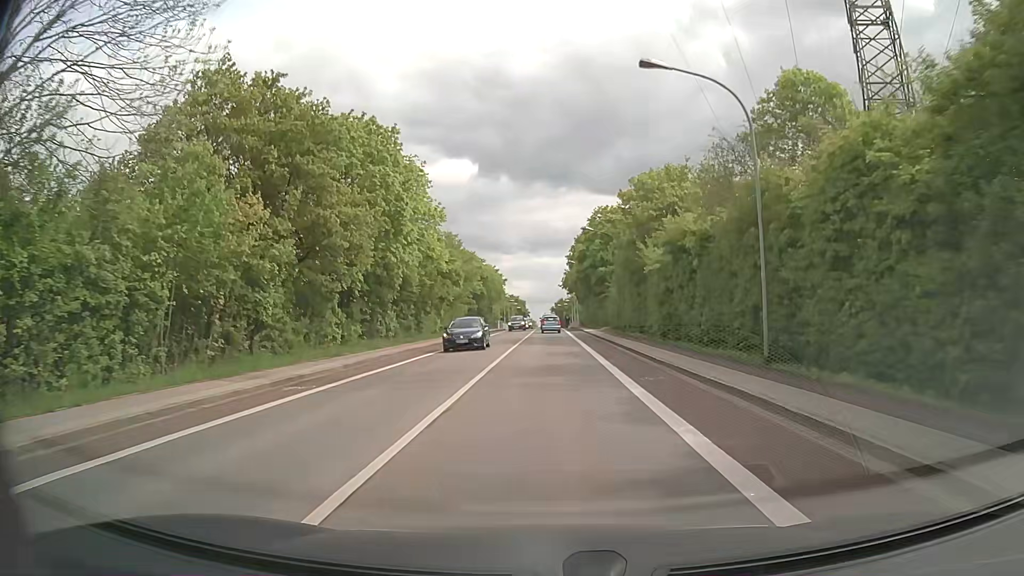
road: tertiary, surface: asphalt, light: Day
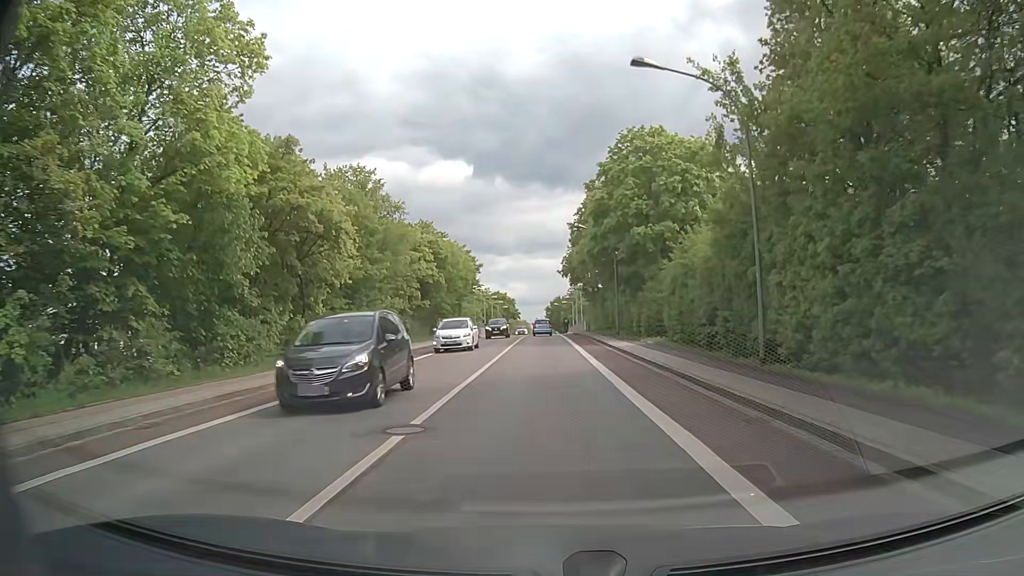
(+0.2, +29.9) m; 0°
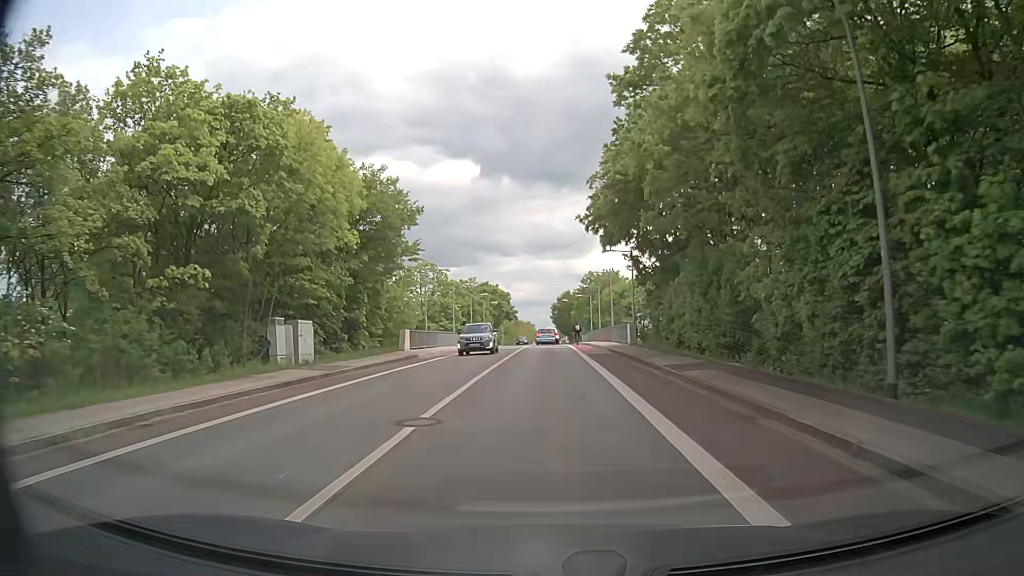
(+0.1, +35.5) m; 0°
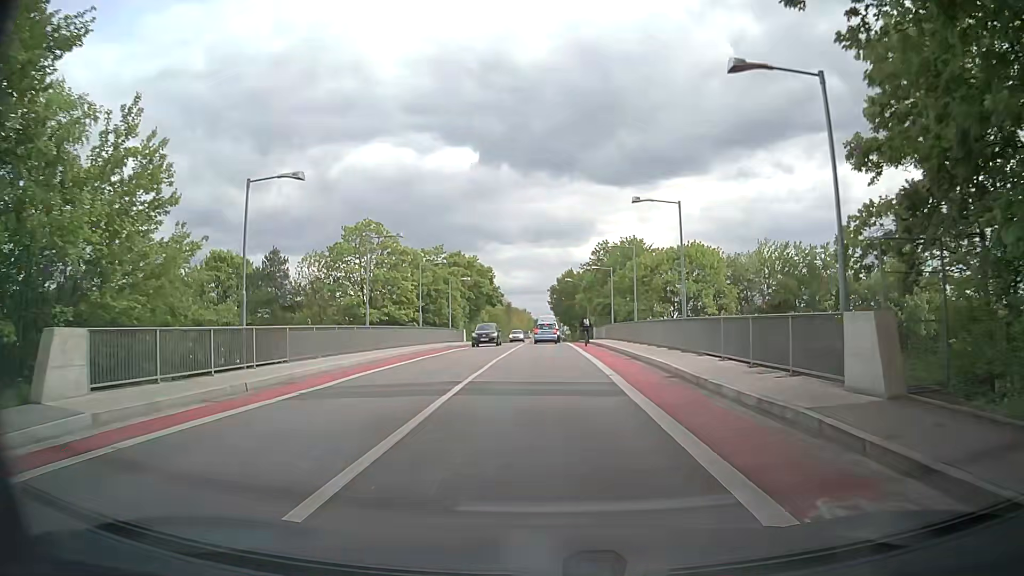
(-0.1, +27.7) m; 0°
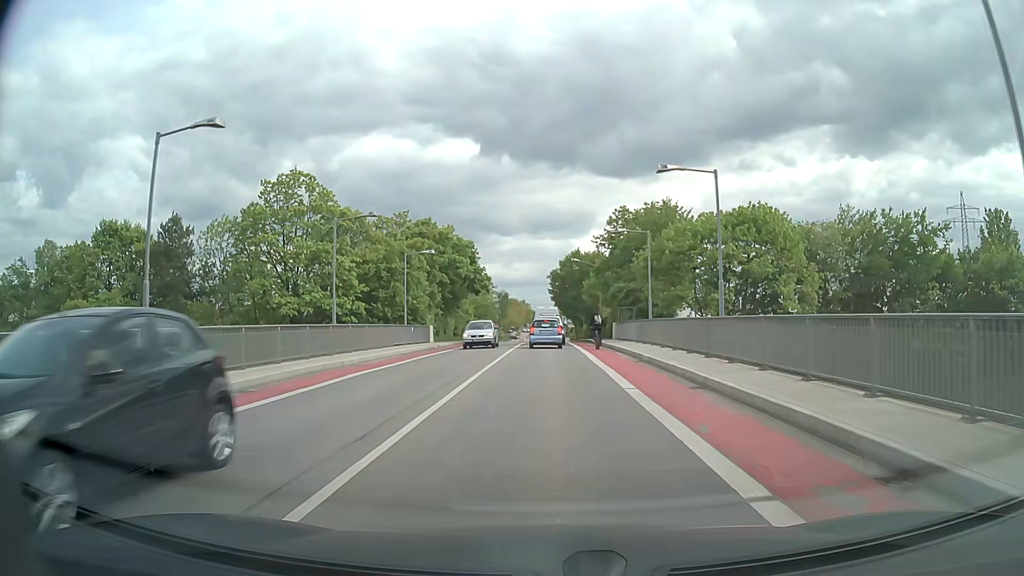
(-0.1, +18.0) m; 0°
